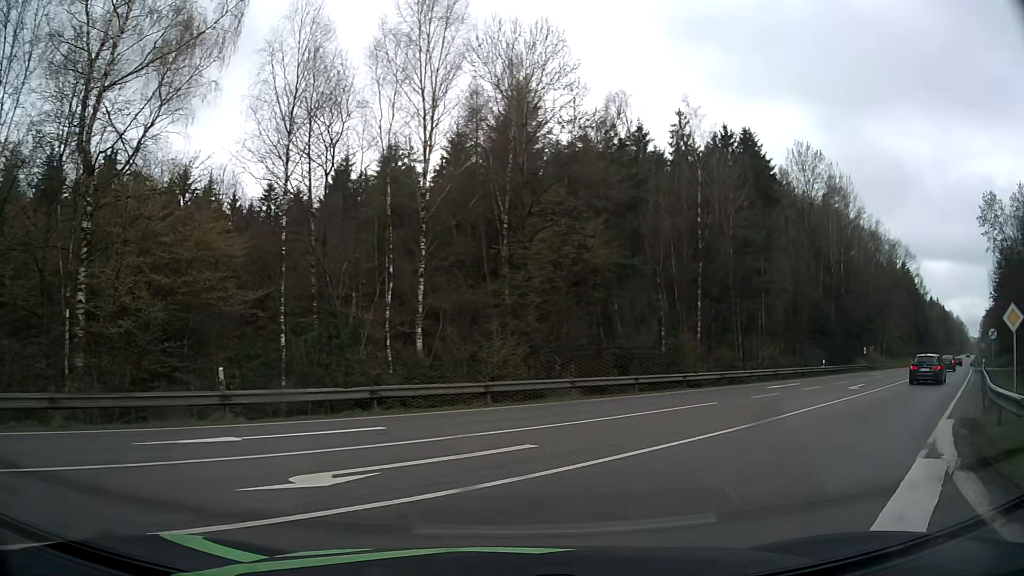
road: secondary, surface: asphalt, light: Day
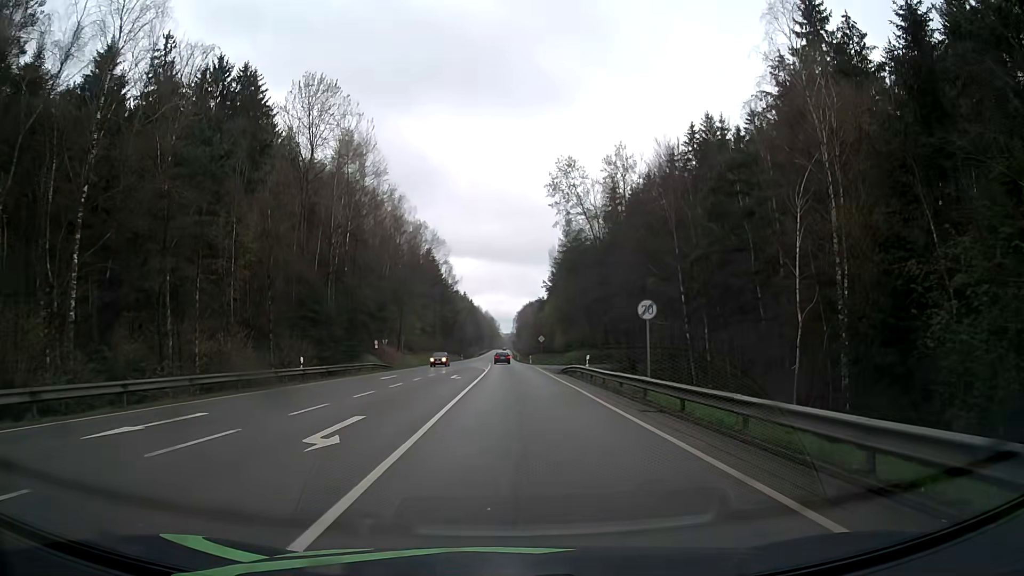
(+9.1, +17.8) m; +42°
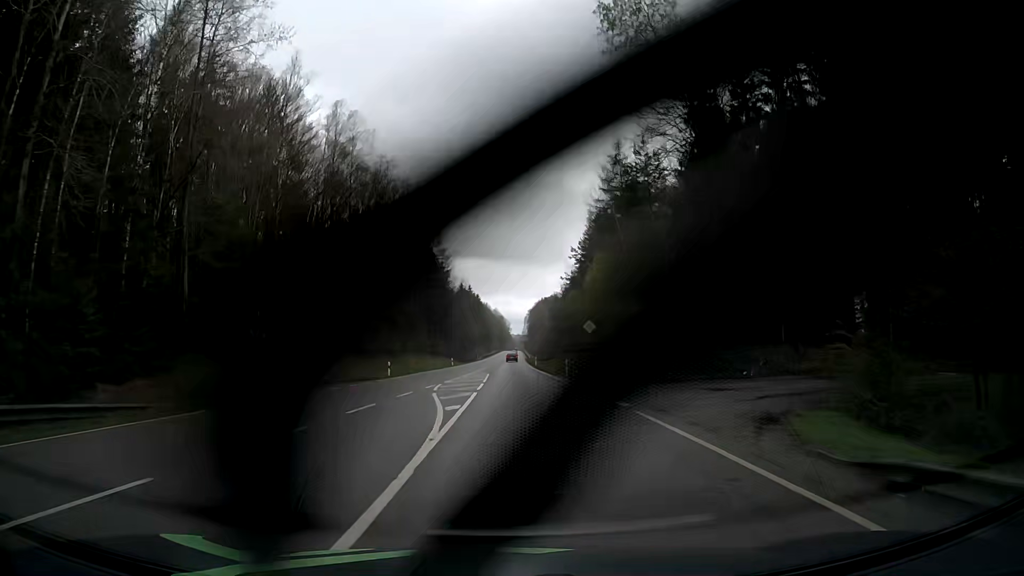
(-0.4, +41.7) m; -1°
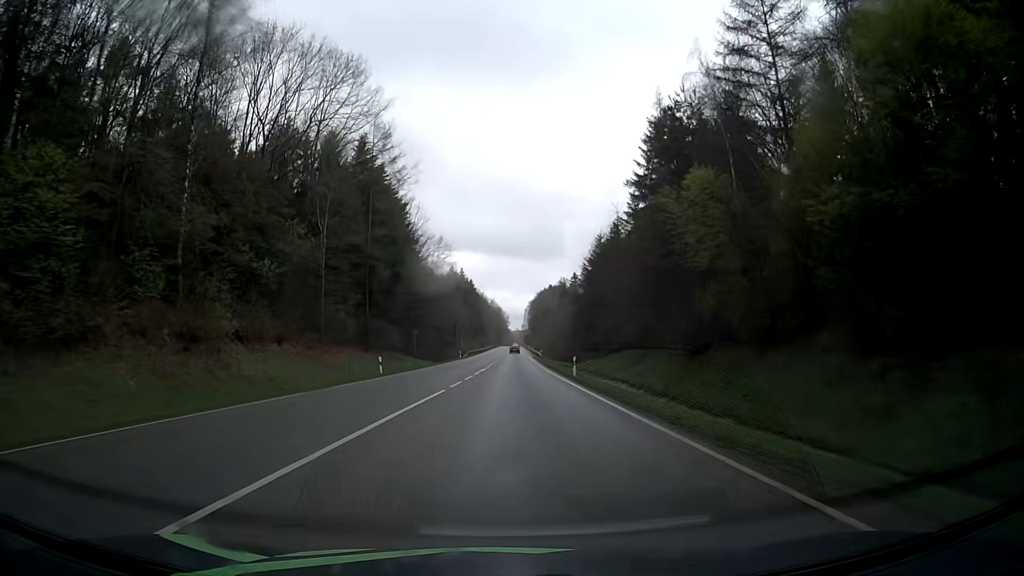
(-0.3, +48.1) m; 0°
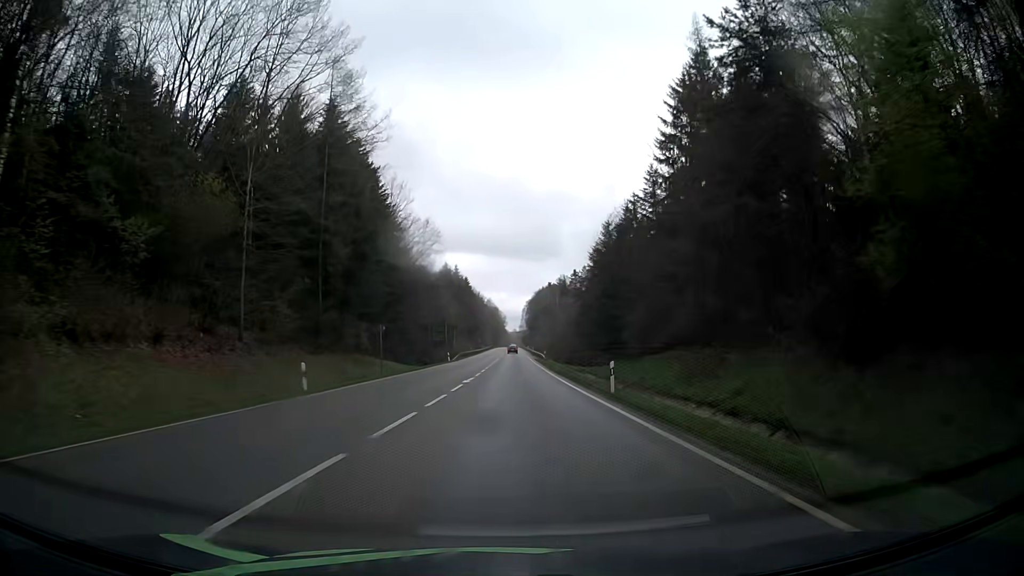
(+0.1, +13.7) m; +1°
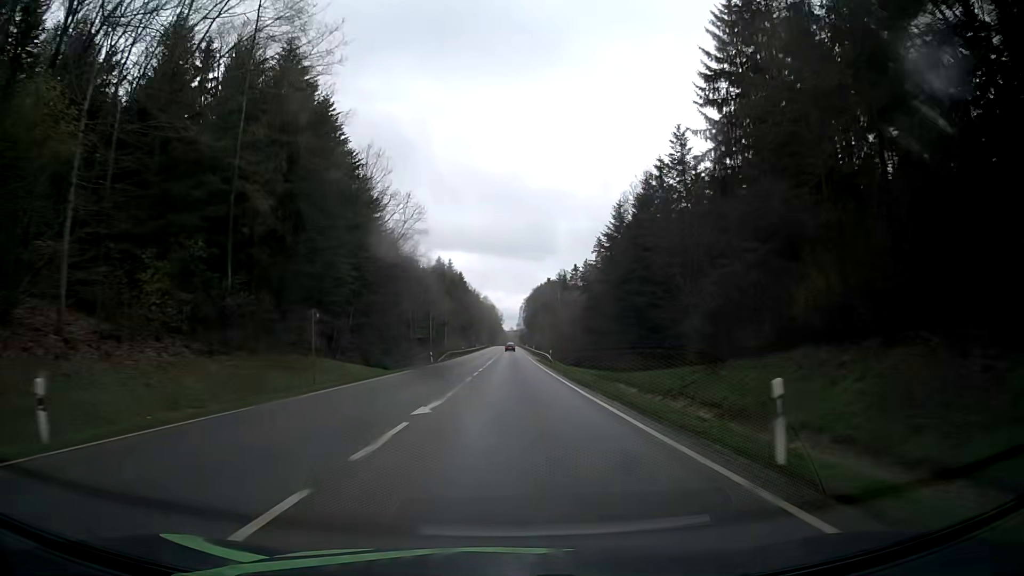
(0.0, +14.1) m; 0°
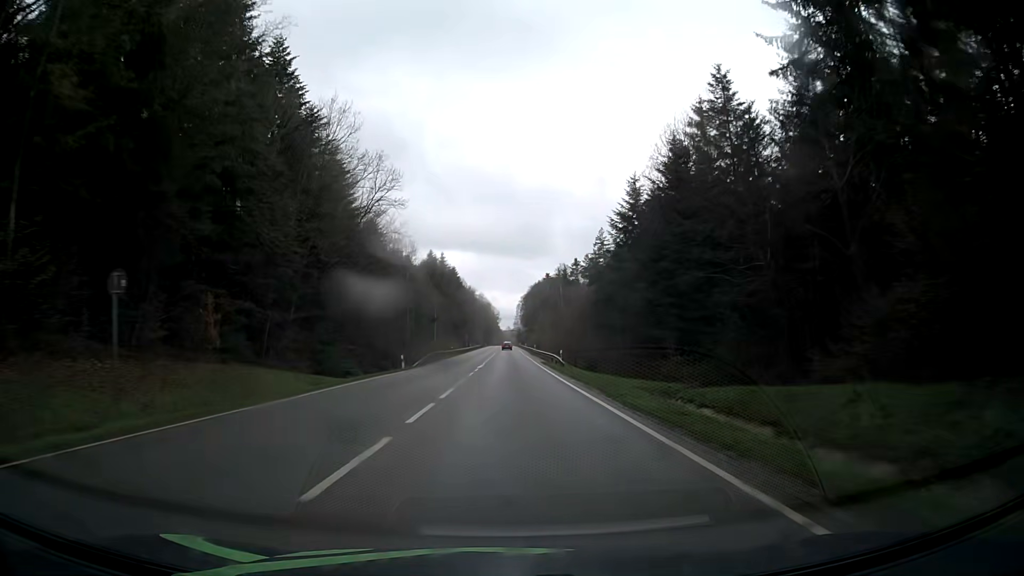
(0.0, +14.5) m; 0°
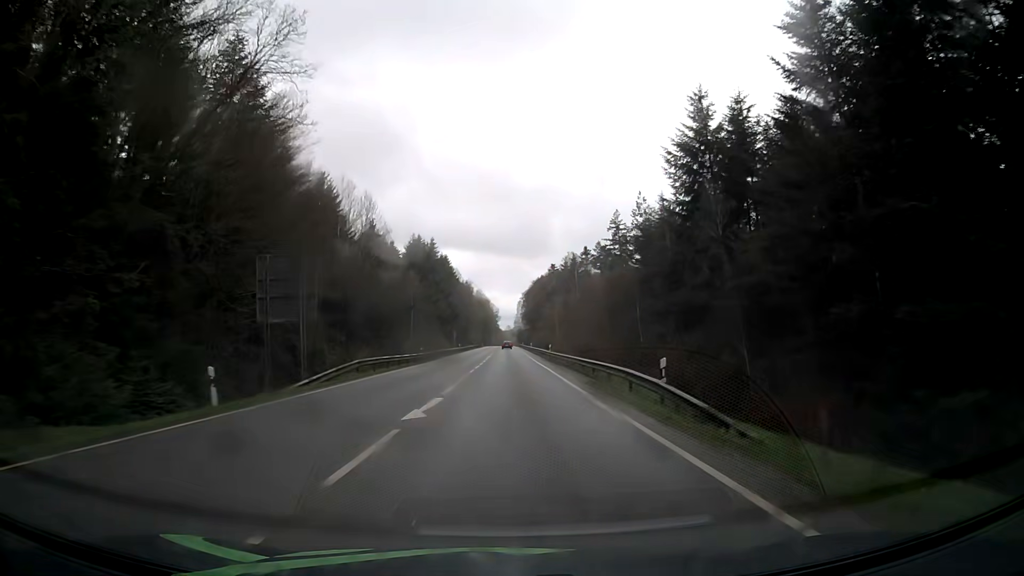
(+0.1, +29.4) m; 0°
(0, +10) (0, +20) (0, +30) (0, +40) (0, +50) (0, +60) (0, +70) (0, +80) (0, +90) (0, +100) m
